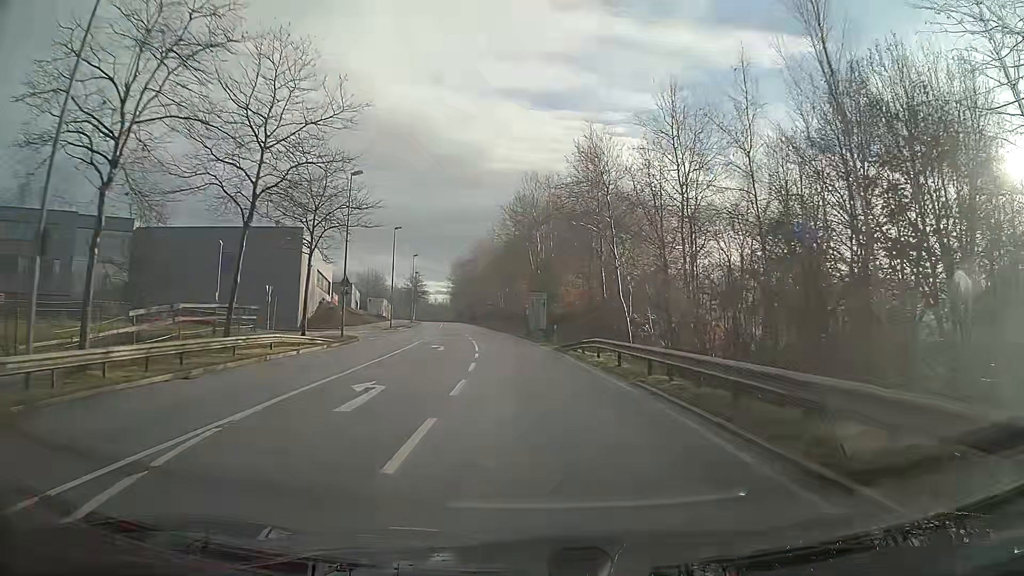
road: secondary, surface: asphalt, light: Day
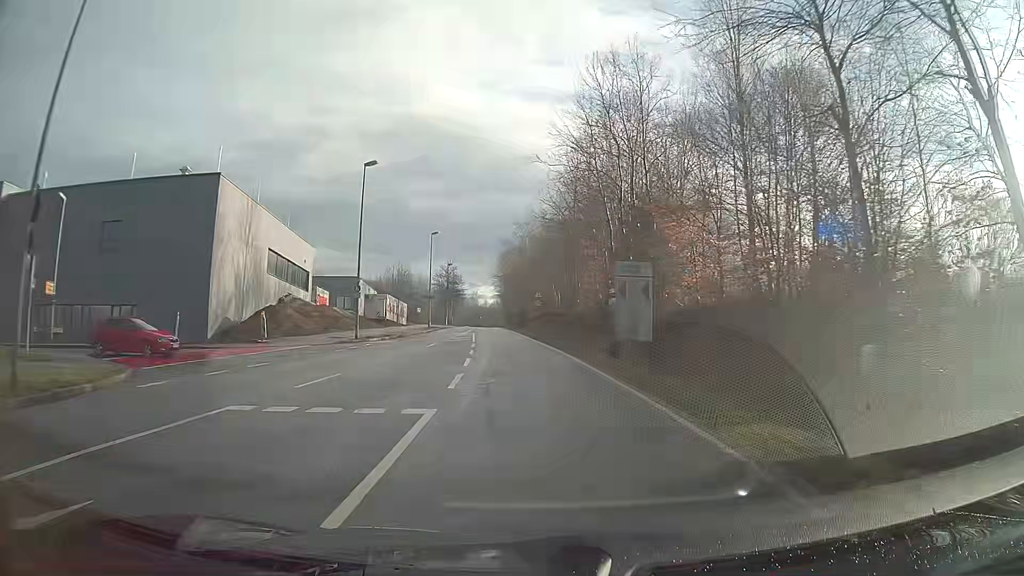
(-1.3, +31.0) m; -5°
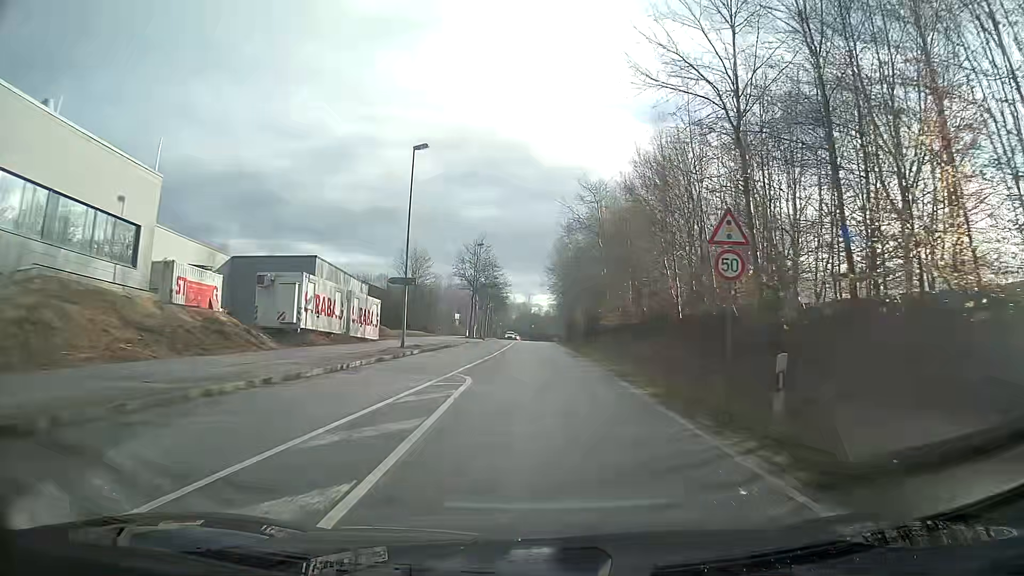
(-1.9, +39.7) m; -4°
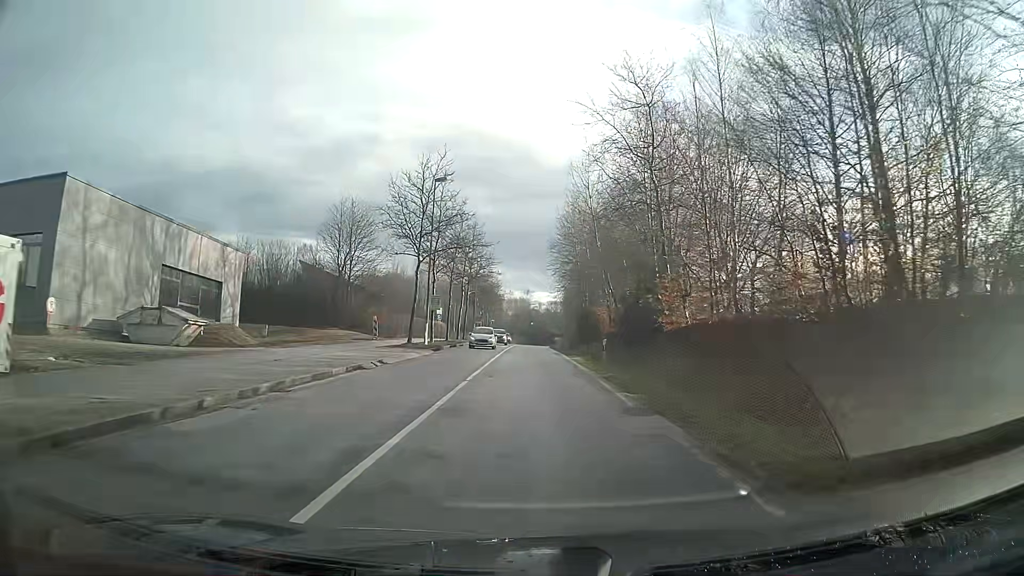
(0.0, +32.9) m; 0°
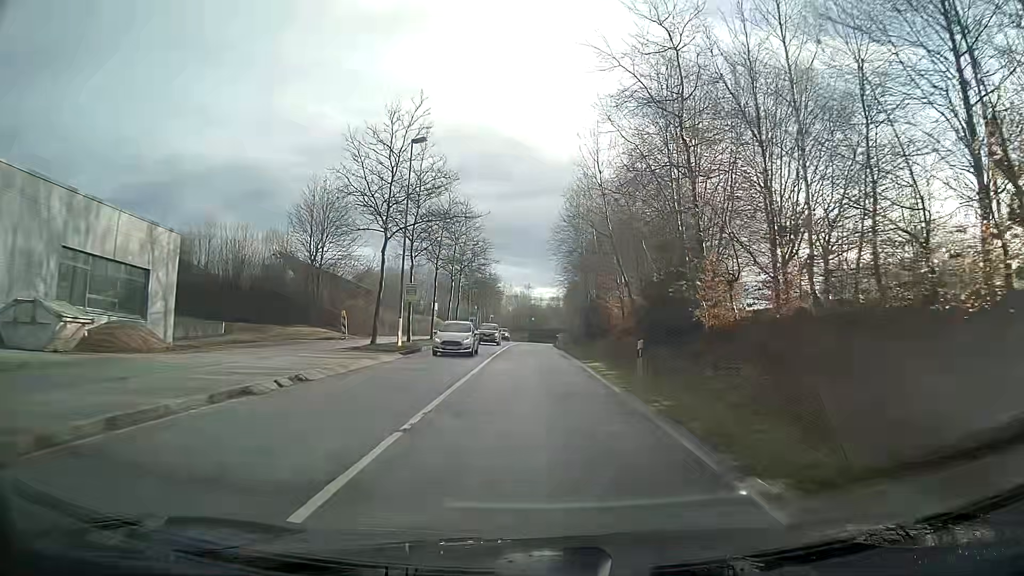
(0.0, +8.4) m; 0°
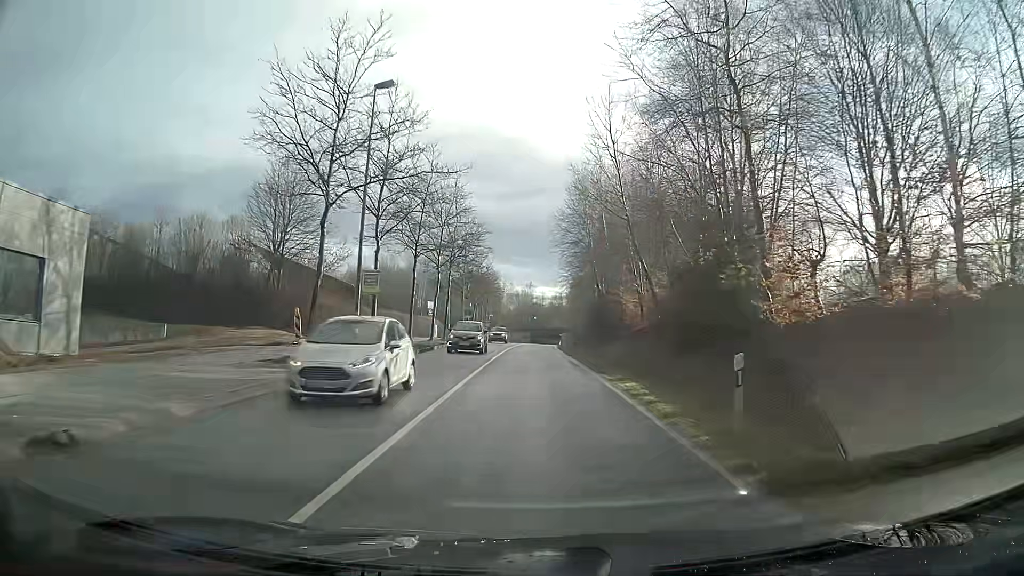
(0.0, +8.4) m; 0°
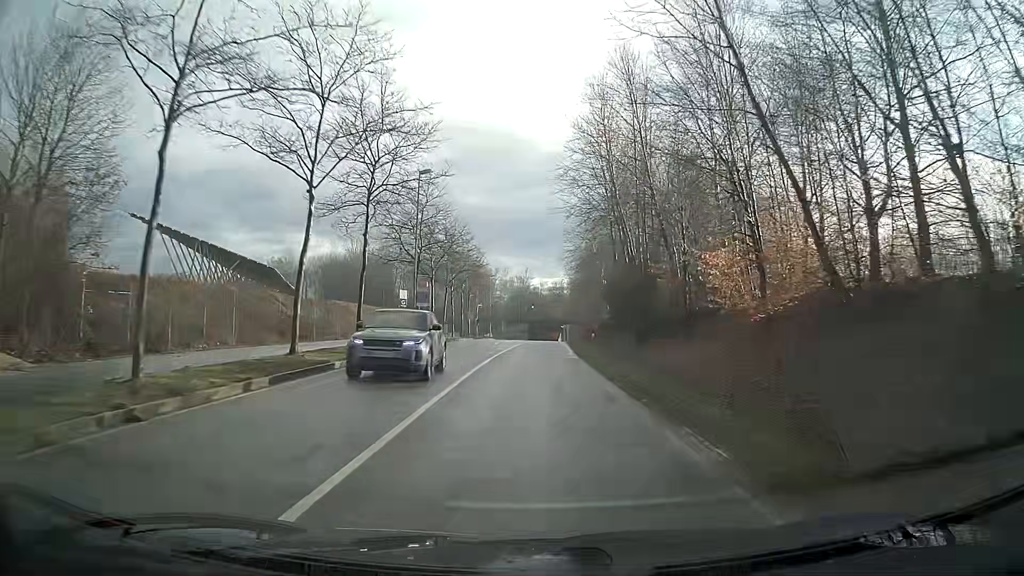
(+0.1, +25.1) m; 0°
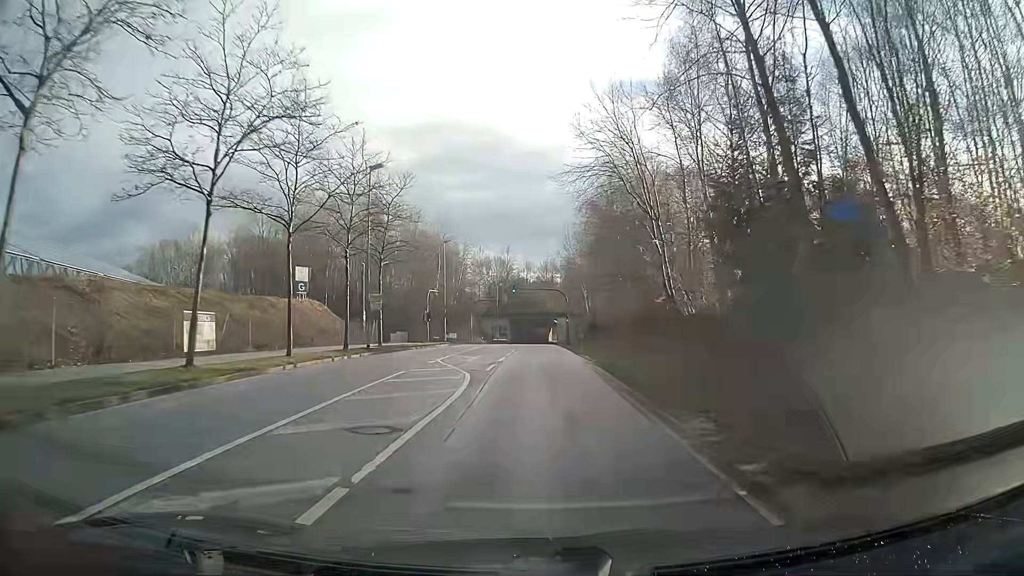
(+0.3, +42.1) m; +1°
